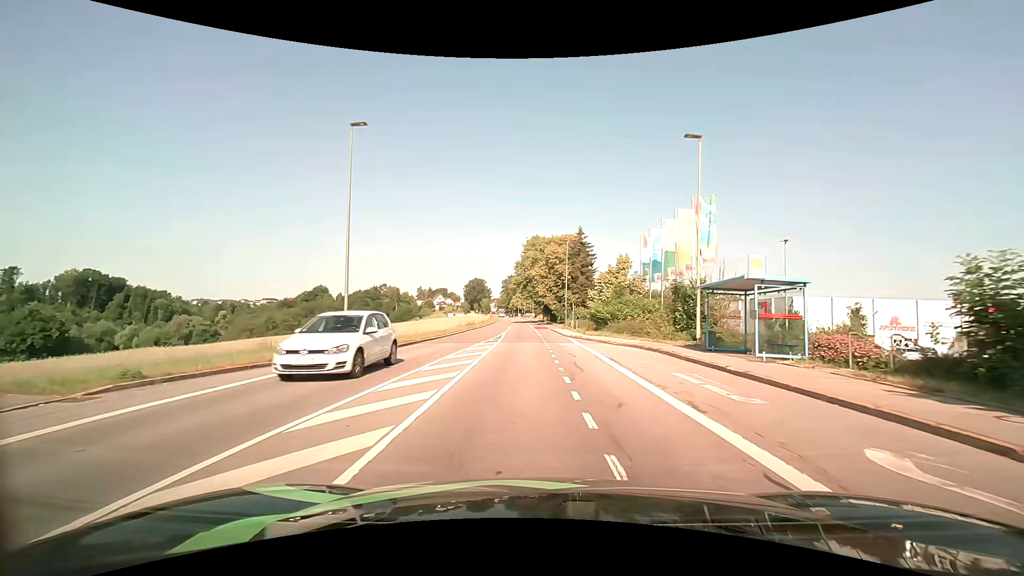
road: tertiary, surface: asphalt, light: Day
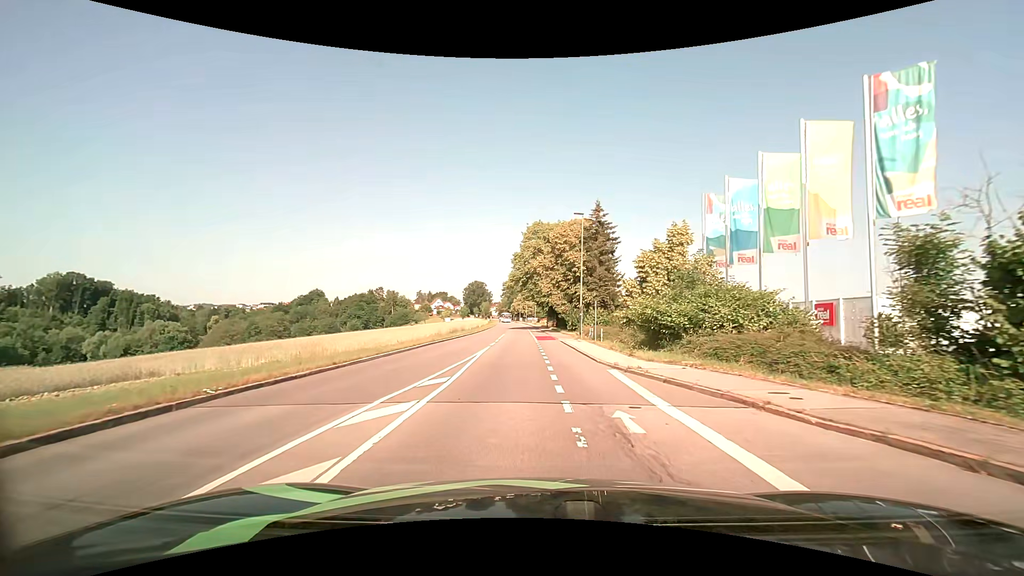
(+0.1, +16.7) m; 0°
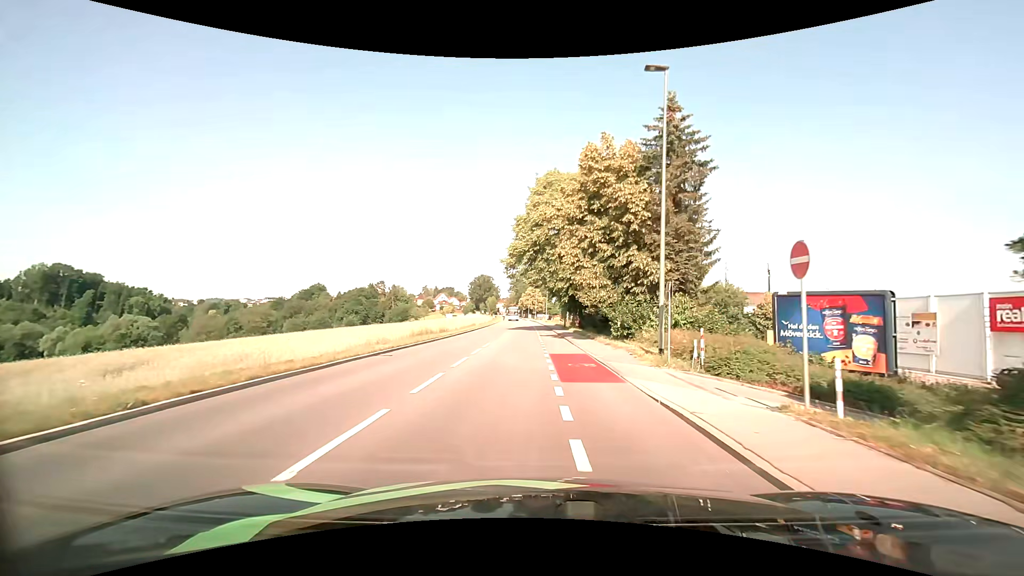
(-0.2, +23.0) m; -1°
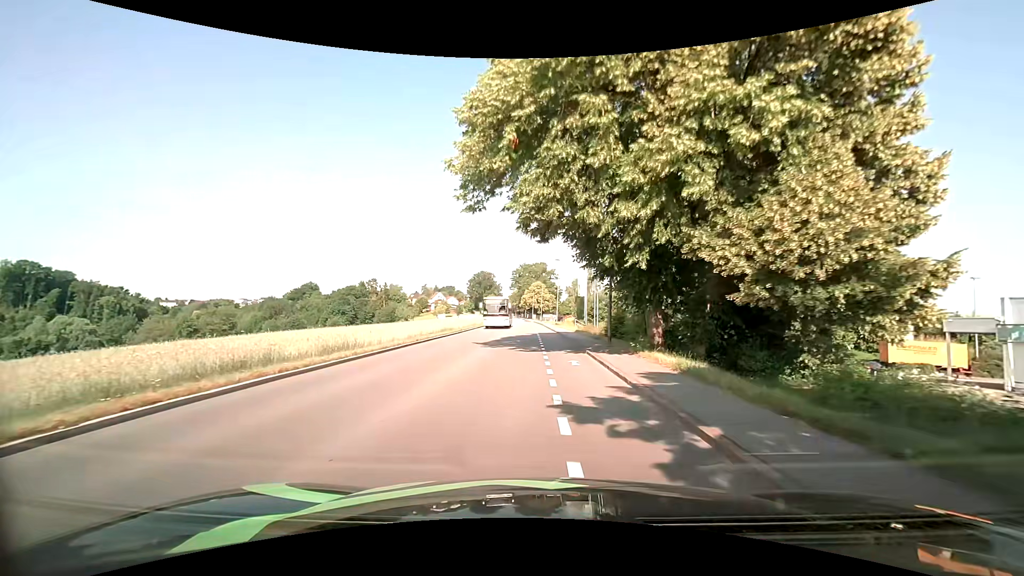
(-0.1, +29.1) m; -1°
(0, +10) (0, +20) (0, +30) (0, +40) (0, +50) (0, +60) (-1, +70) (-1, +80) (-1, +90) (-1, +100) m
